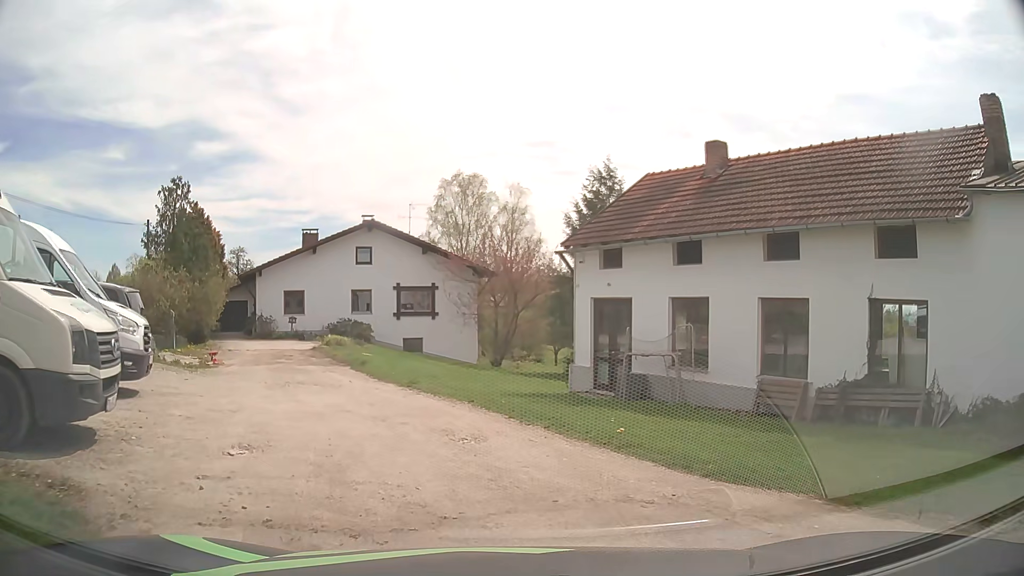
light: Day
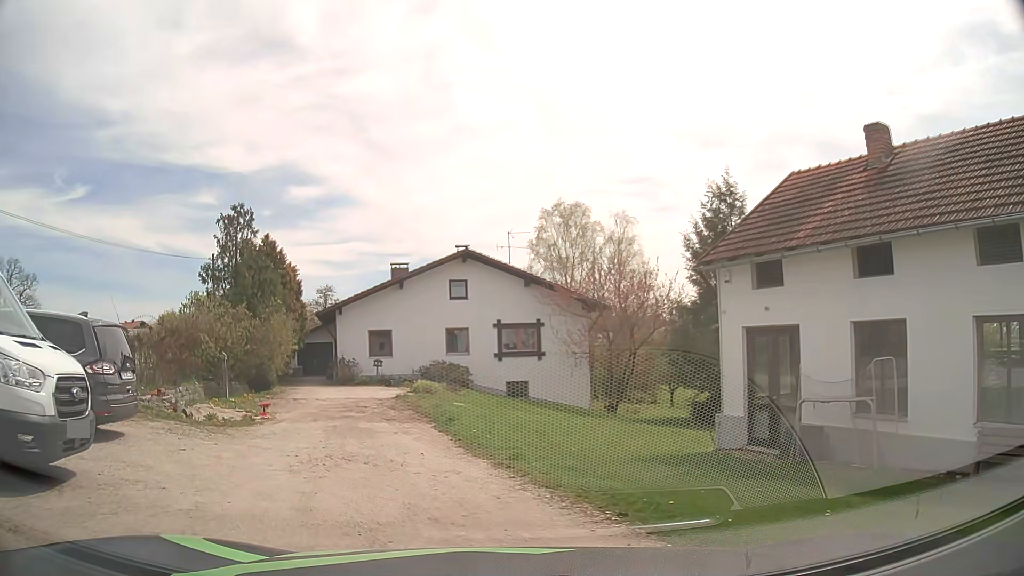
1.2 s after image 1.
(-0.2, +4.5) m; -6°
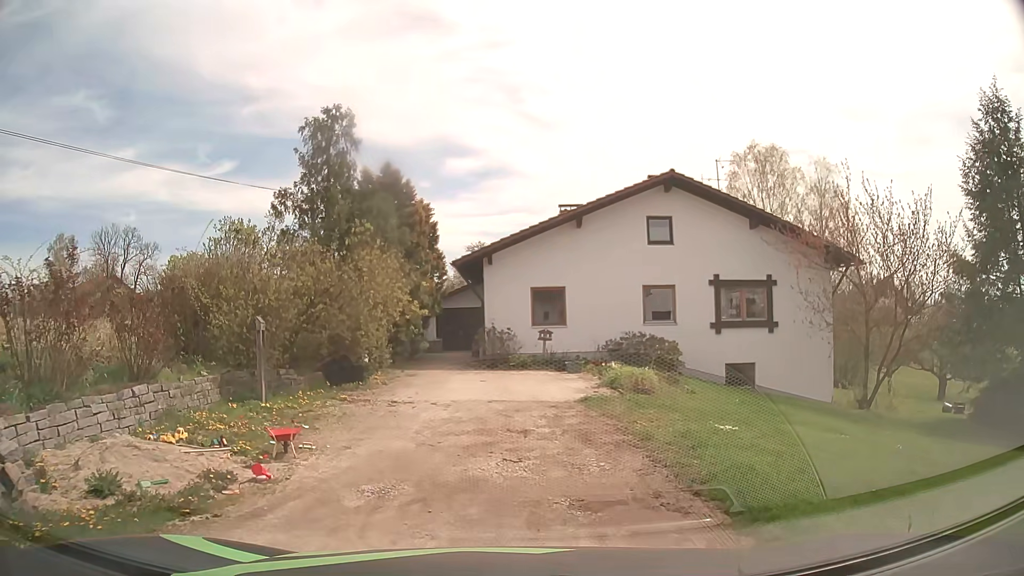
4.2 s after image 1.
(-2.0, +10.3) m; -14°
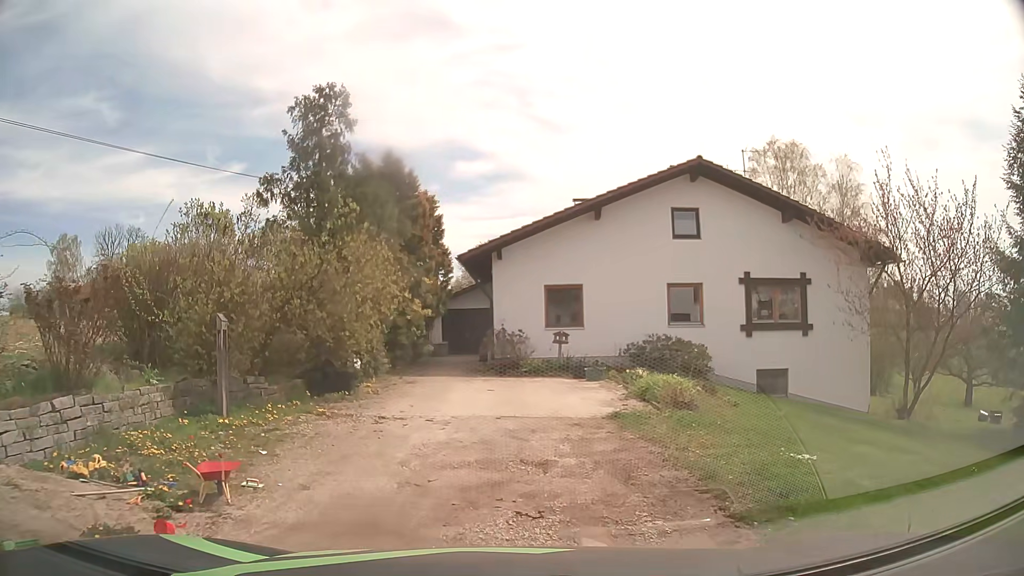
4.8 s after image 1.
(-0.1, +2.2) m; -2°
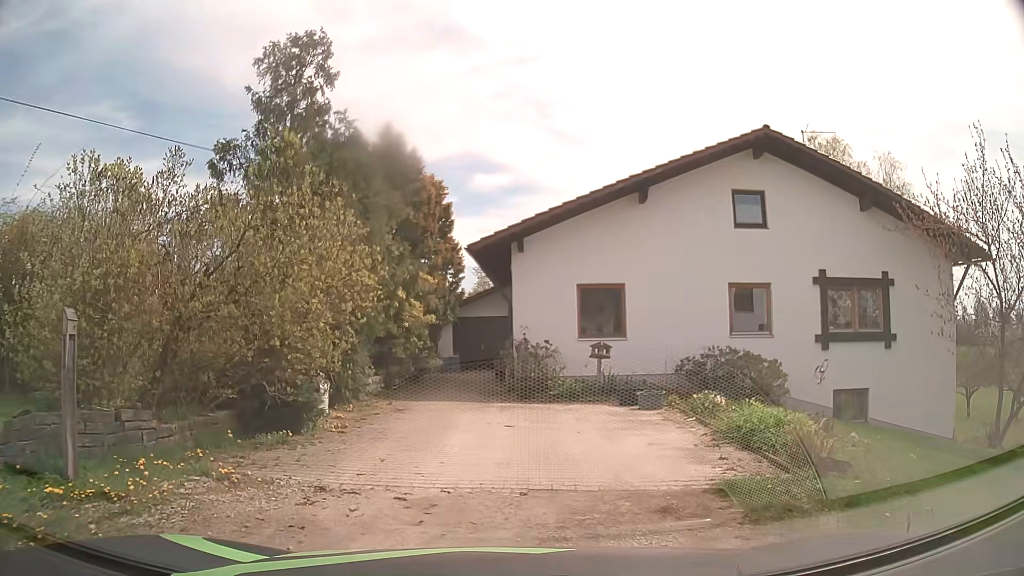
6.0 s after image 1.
(-0.1, +4.4) m; -4°
